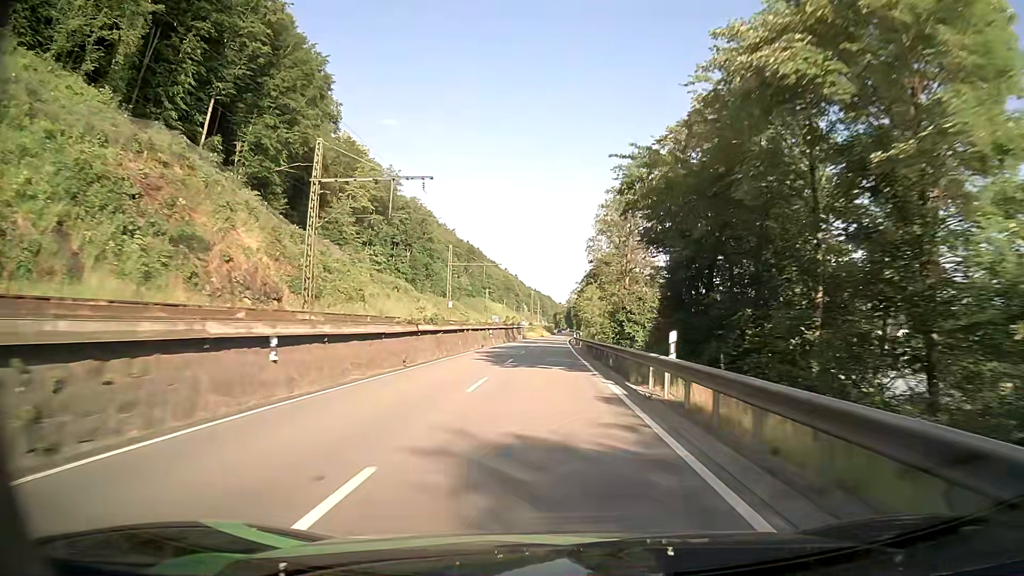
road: primary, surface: asphalt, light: Day
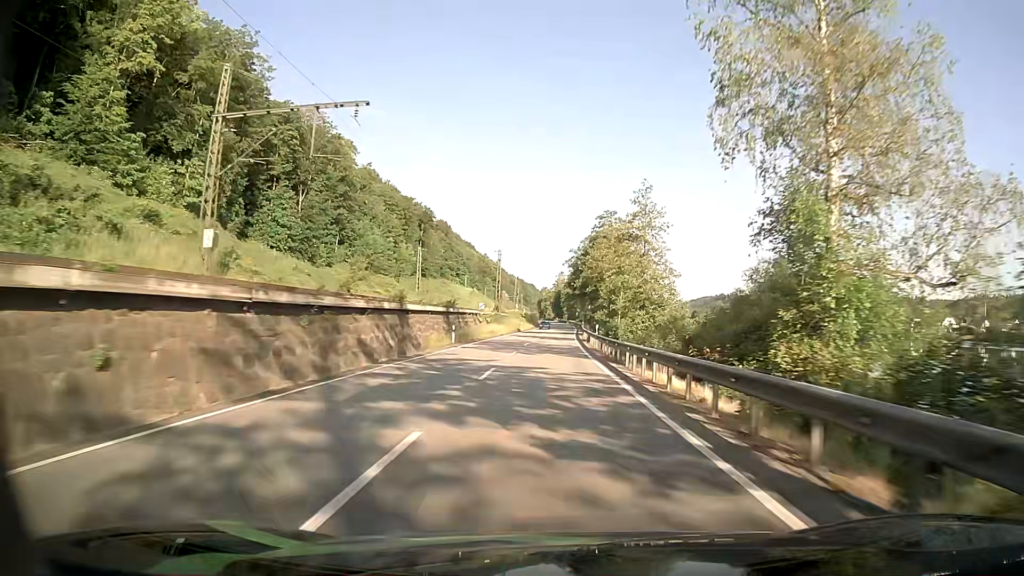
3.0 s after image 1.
(+0.3, +69.6) m; +1°
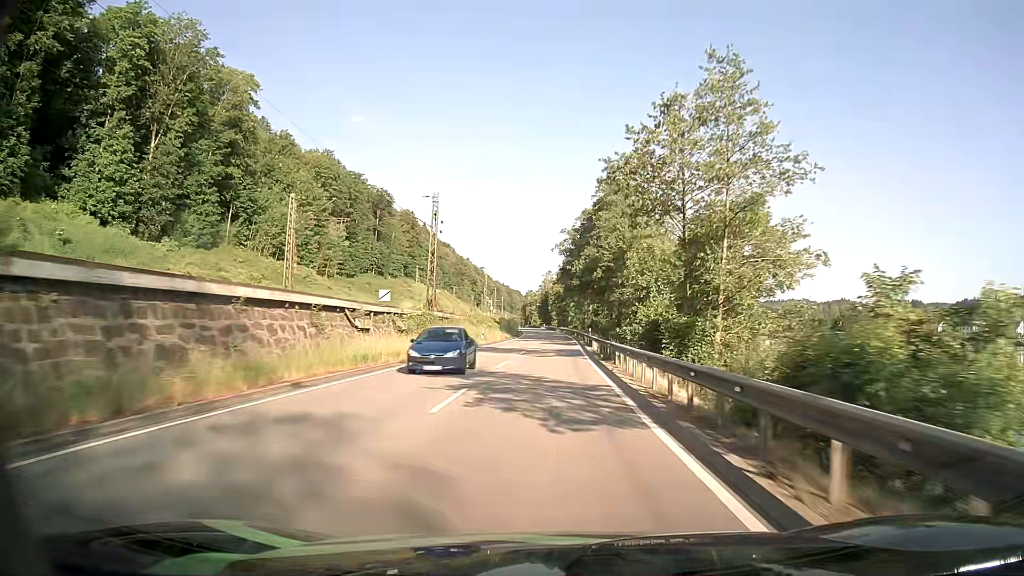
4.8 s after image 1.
(+0.4, +41.4) m; +1°
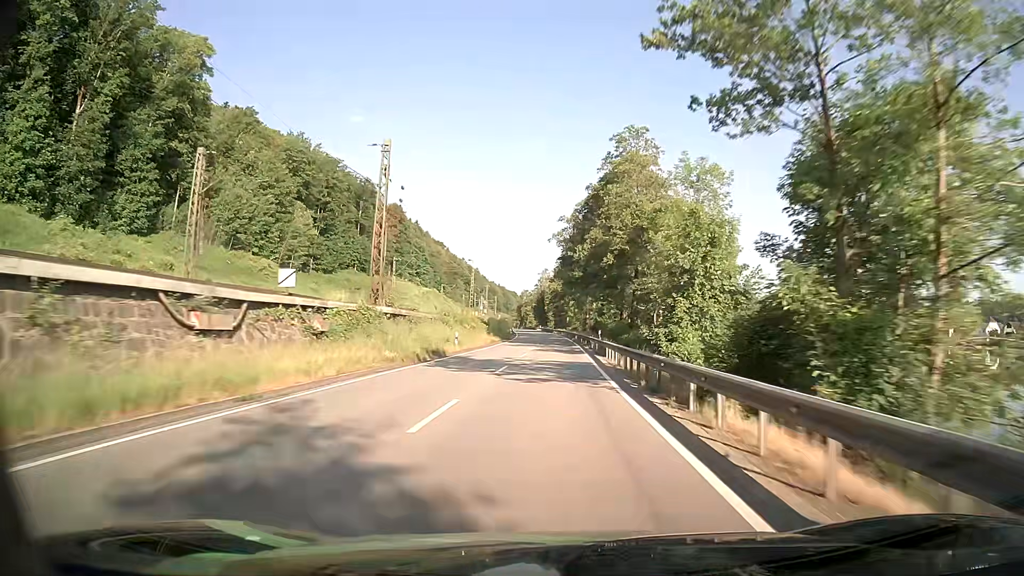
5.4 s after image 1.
(0.0, +13.9) m; 0°
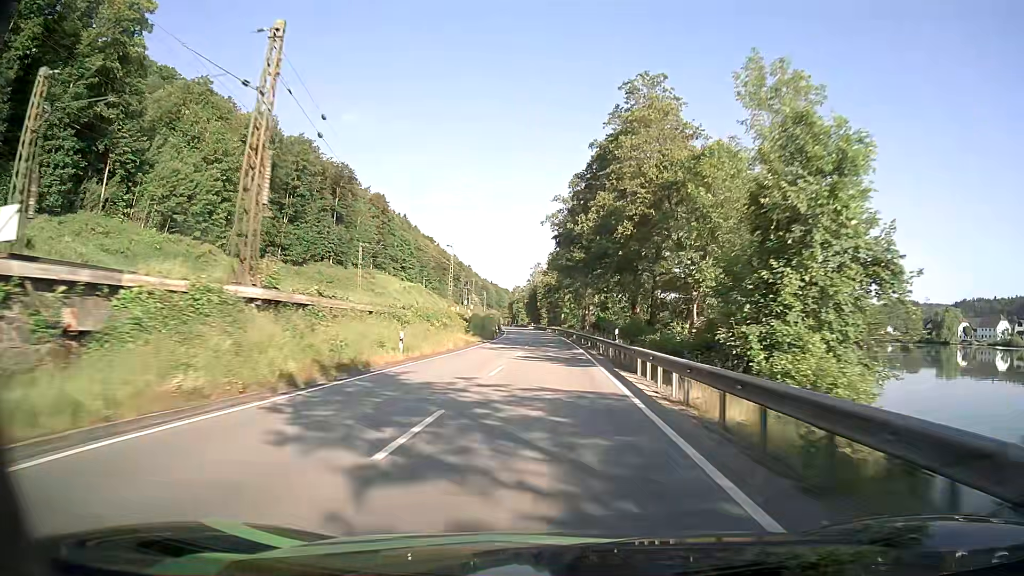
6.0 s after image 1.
(+0.1, +14.0) m; 0°
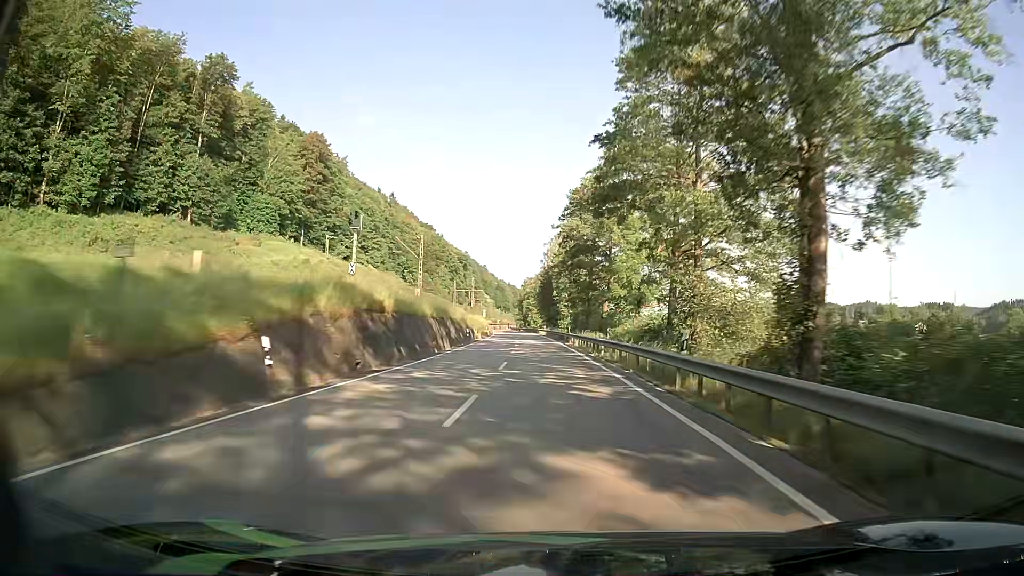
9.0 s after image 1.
(0.0, +69.4) m; -1°
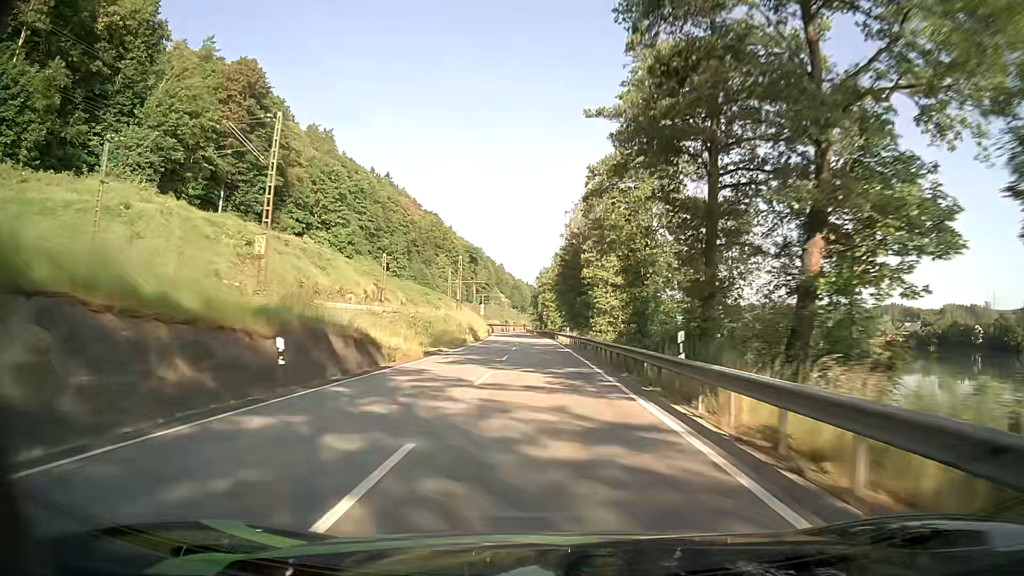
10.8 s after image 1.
(-0.7, +41.4) m; -2°
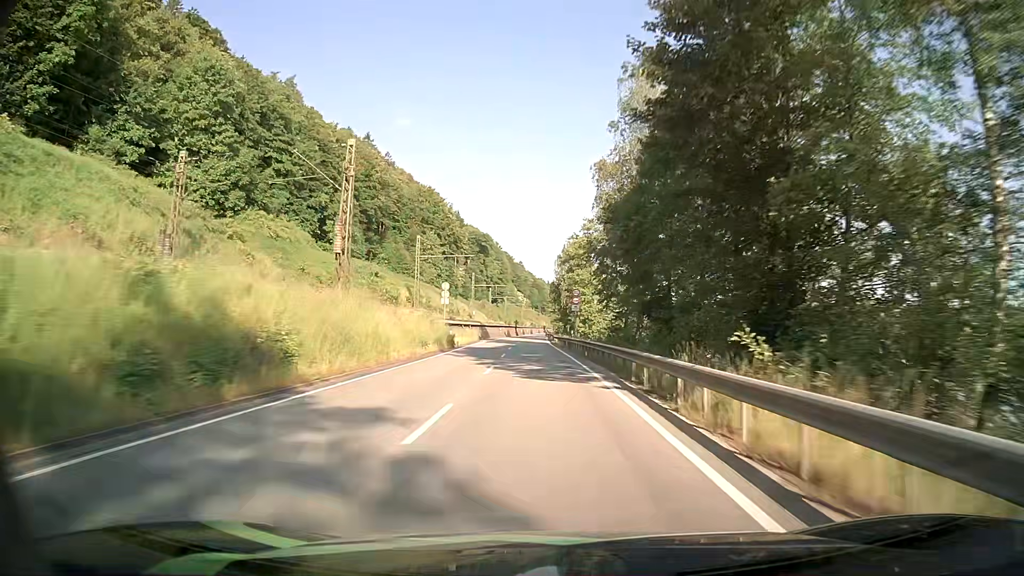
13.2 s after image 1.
(-1.1, +55.5) m; -2°
(0, +10) (0, +20) (0, +30) (-1, +40) (-1, +50) (-1, +60) (-1, +70) (-1, +80) (-2, +90) (-2, +100) m
